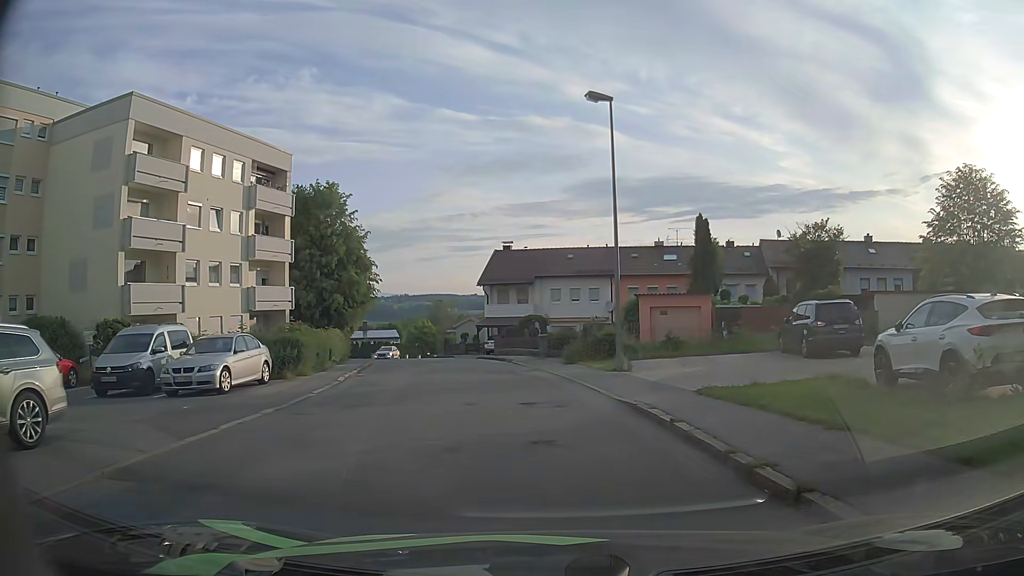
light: Day
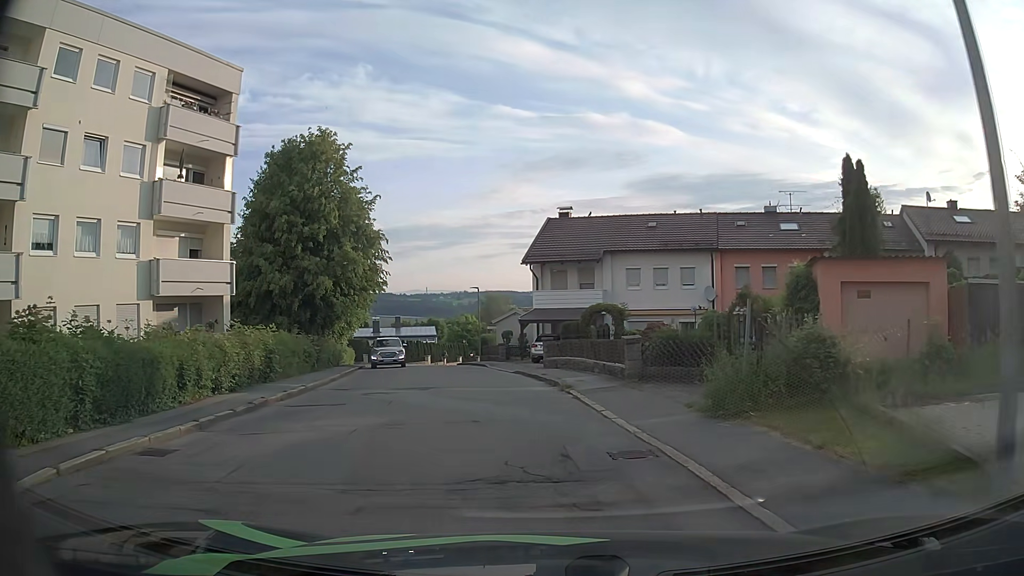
(-1.0, +15.1) m; -7°
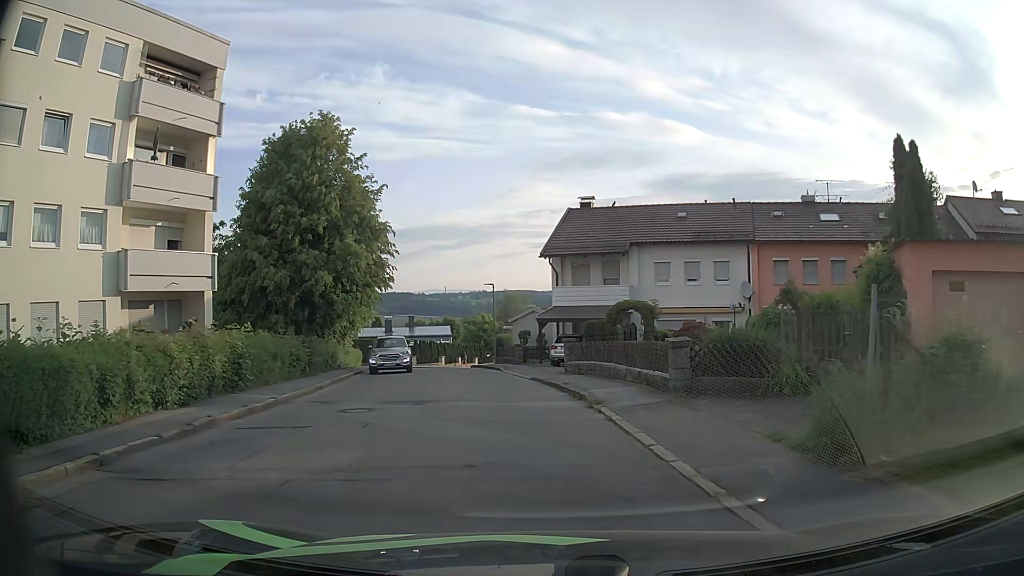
(0.0, +3.2) m; -2°
